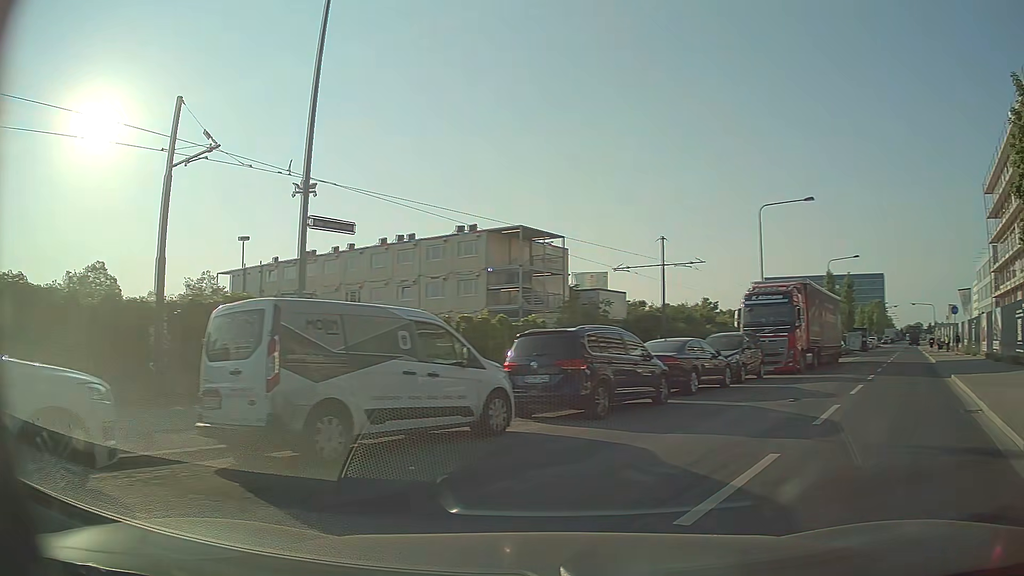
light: Day
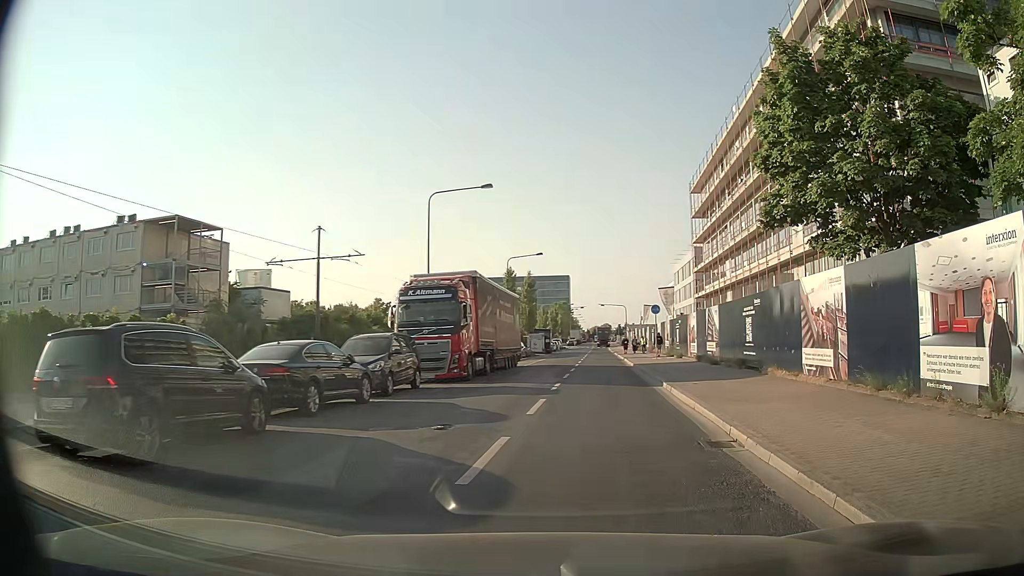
(+1.2, +4.3) m; +28°
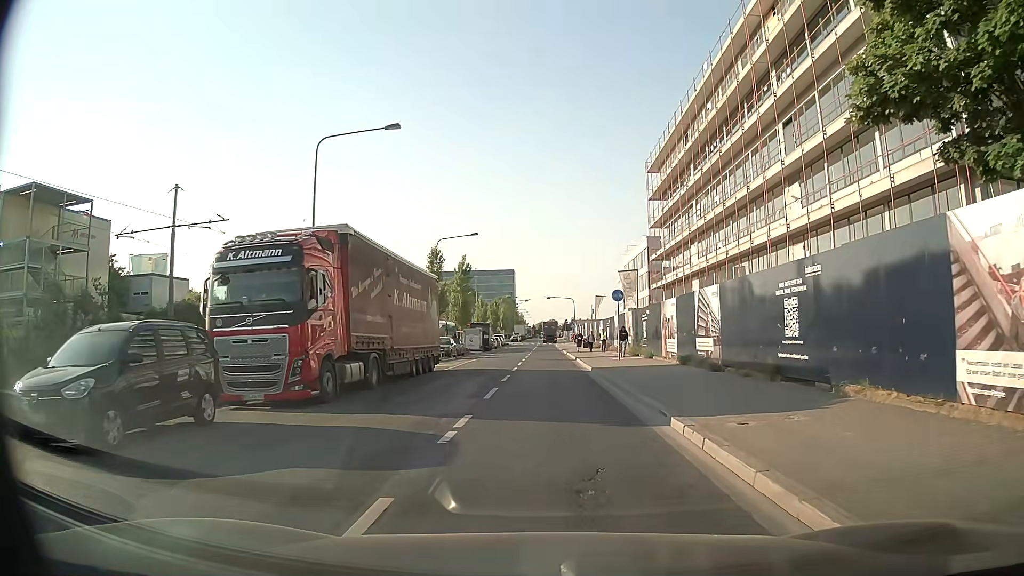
(+0.6, +10.2) m; +5°
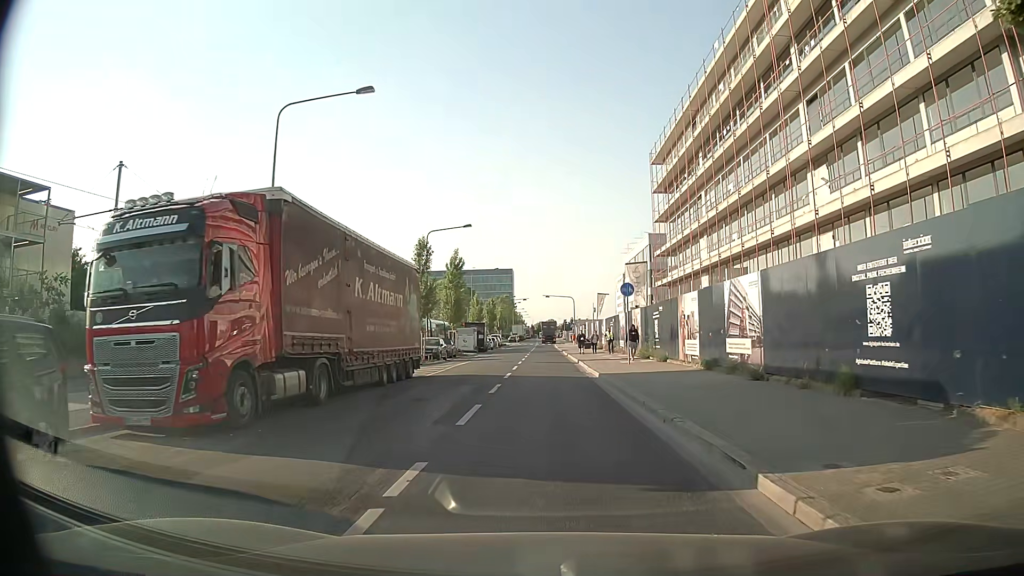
(0.0, +4.4) m; 0°
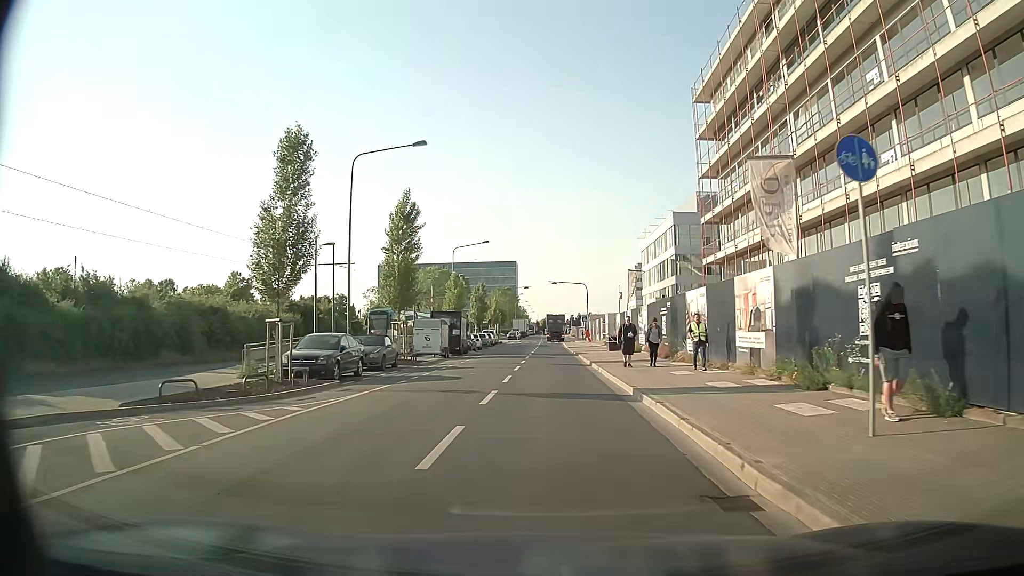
(0.0, +22.2) m; 0°
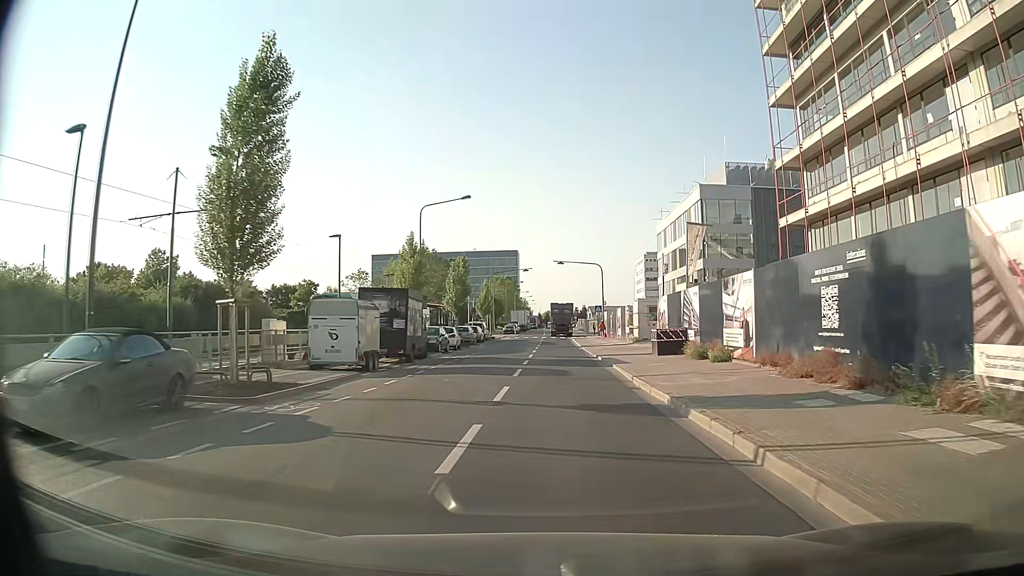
(-0.1, +18.7) m; -1°
(0, +10) (0, +20) (+1, +30) (+1, +40) (+1, +50) (+1, +60) (0, +70) (-1, +80) (0, +90) (0, +100) m
